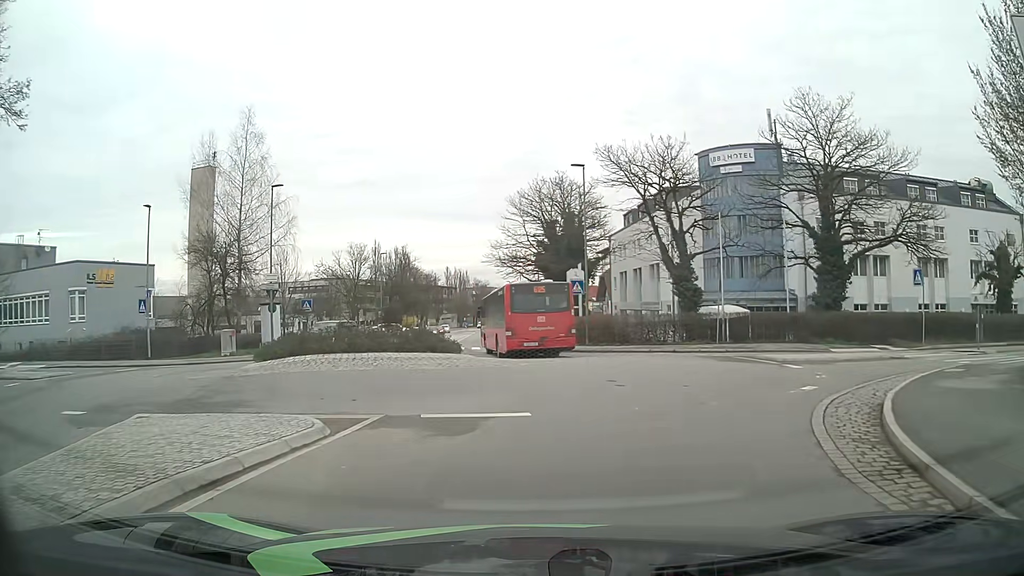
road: tertiary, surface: asphalt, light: Day
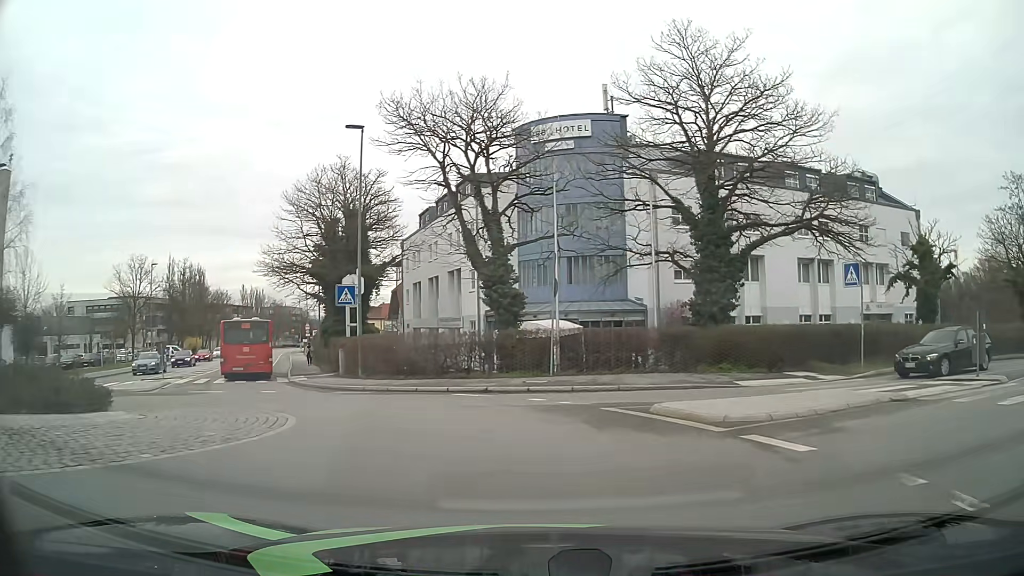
(+1.4, +10.7) m; +18°
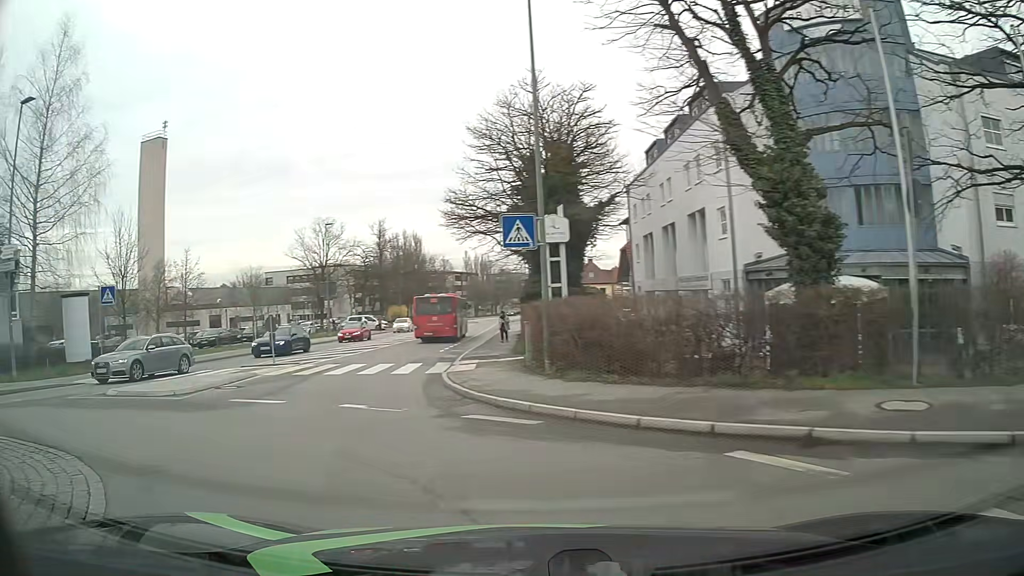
(-1.4, +11.1) m; -22°
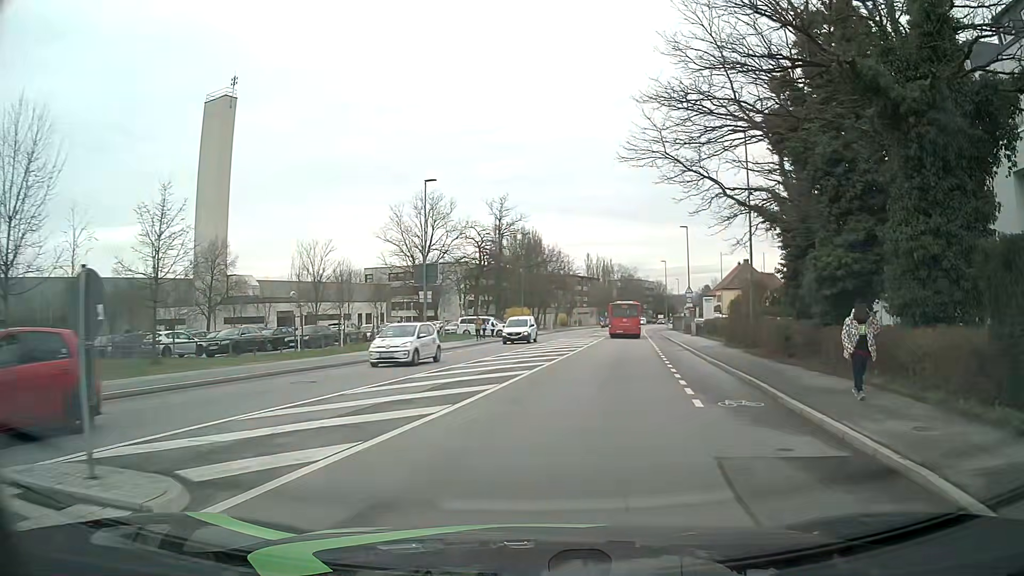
(-4.7, +19.6) m; -9°
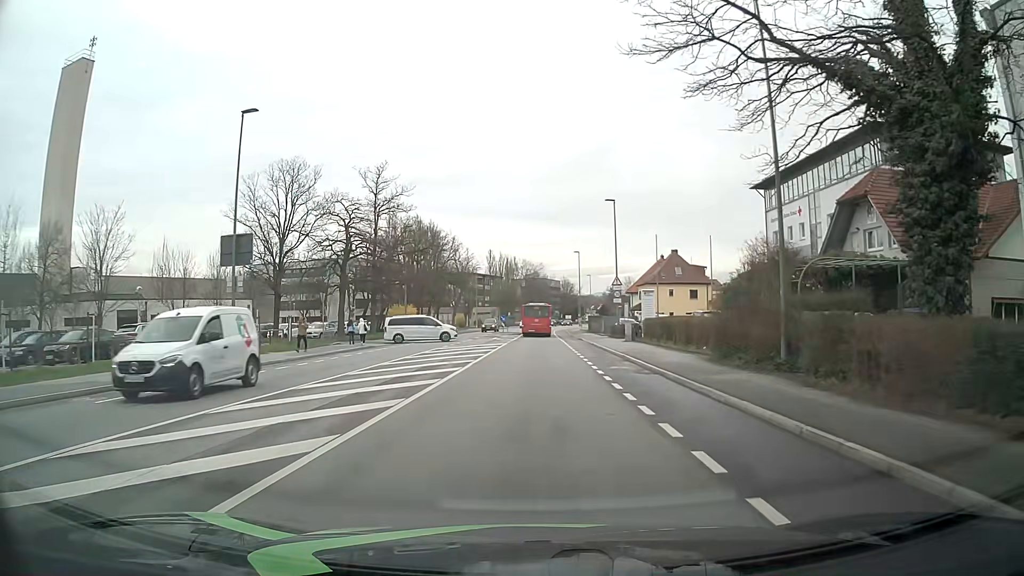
(+1.6, +15.2) m; +9°
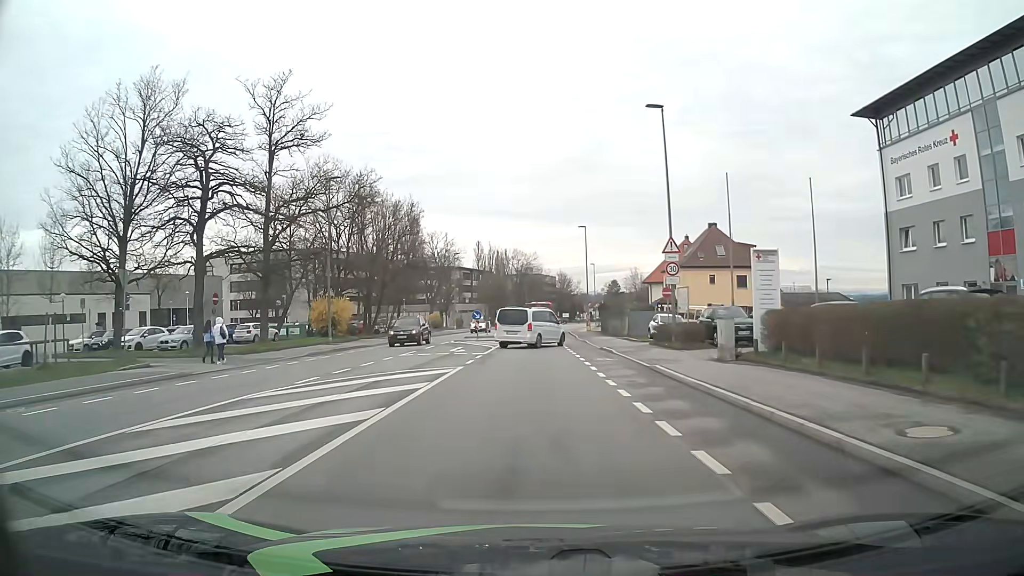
(+0.1, +22.3) m; 0°
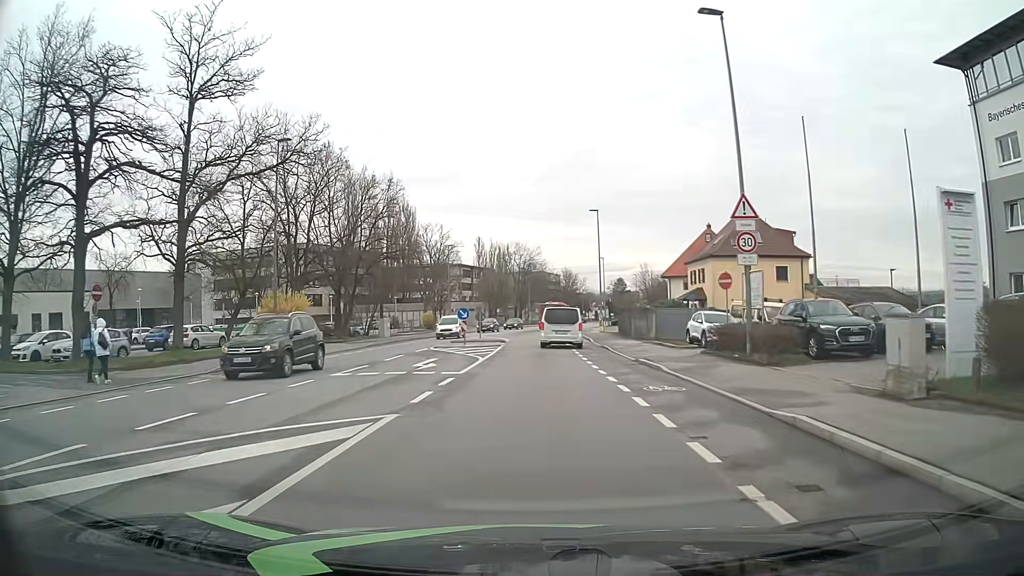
(0.0, +9.4) m; 0°
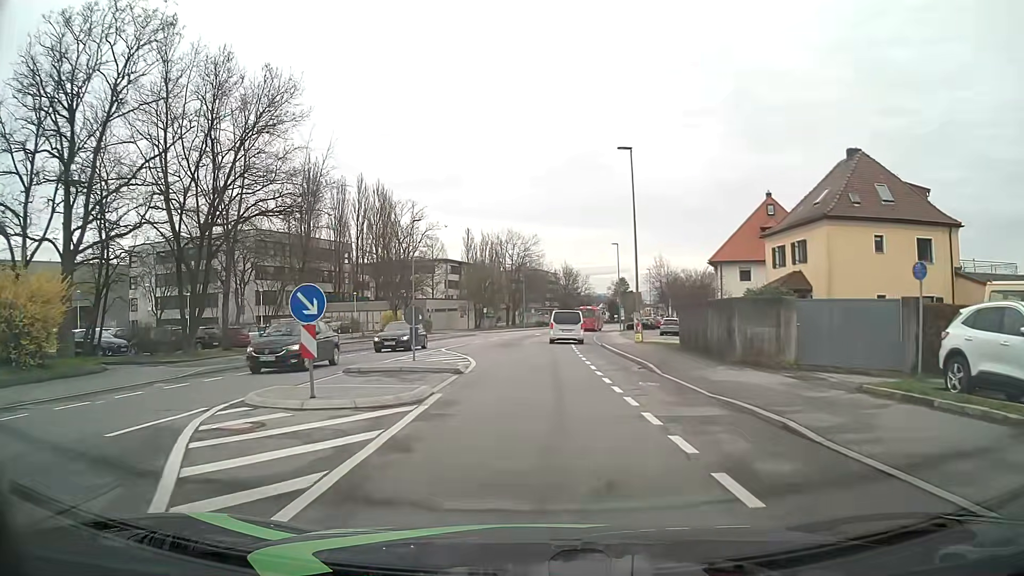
(0.0, +21.6) m; +1°
(0, +10) (0, +20) (0, +30) (0, +40) (+1, +50) (+2, +60) (+3, +70) (+4, +80) (+6, +90) (+9, +99) m
